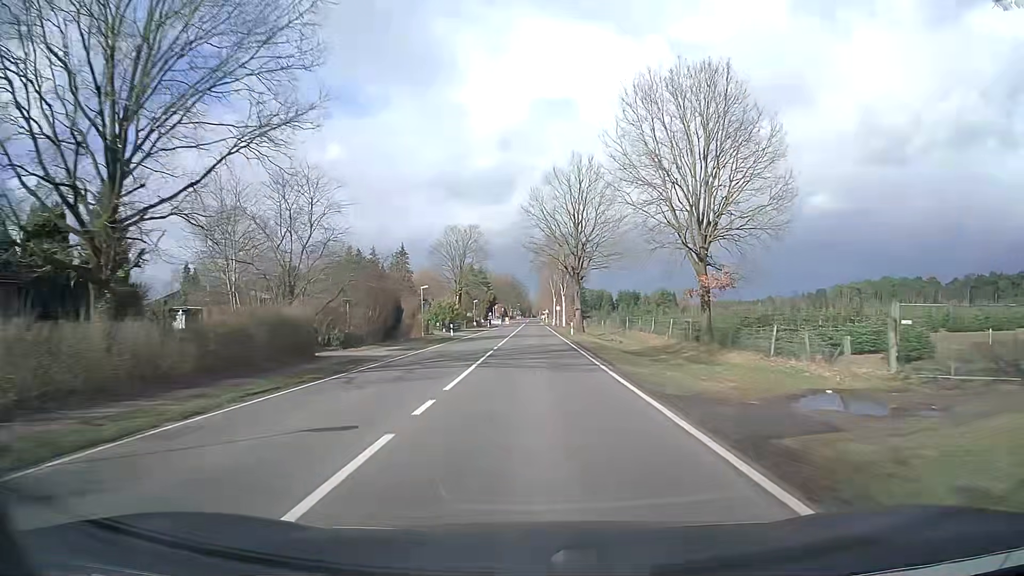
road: secondary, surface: asphalt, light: Day
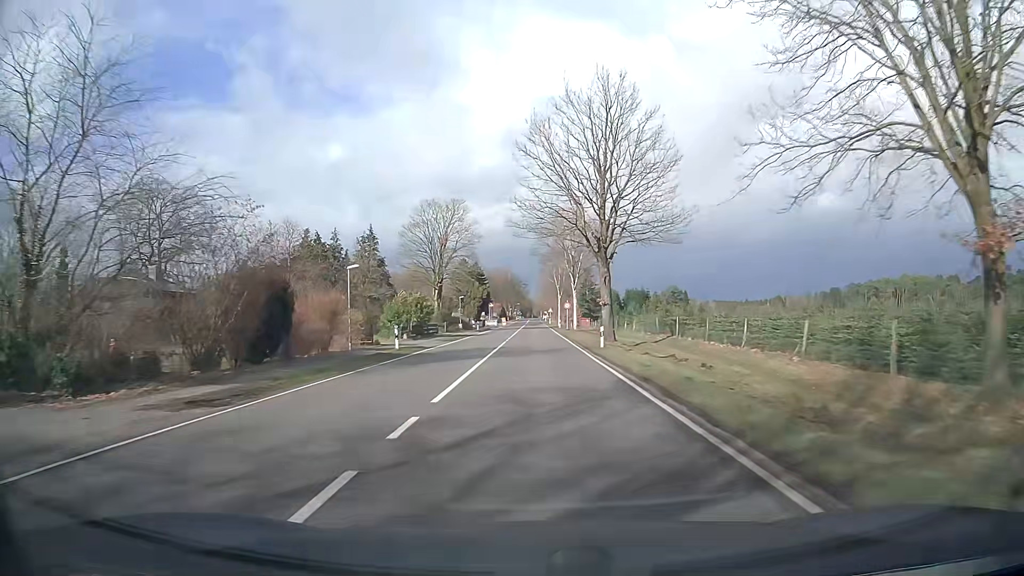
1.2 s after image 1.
(-0.1, +21.6) m; 0°
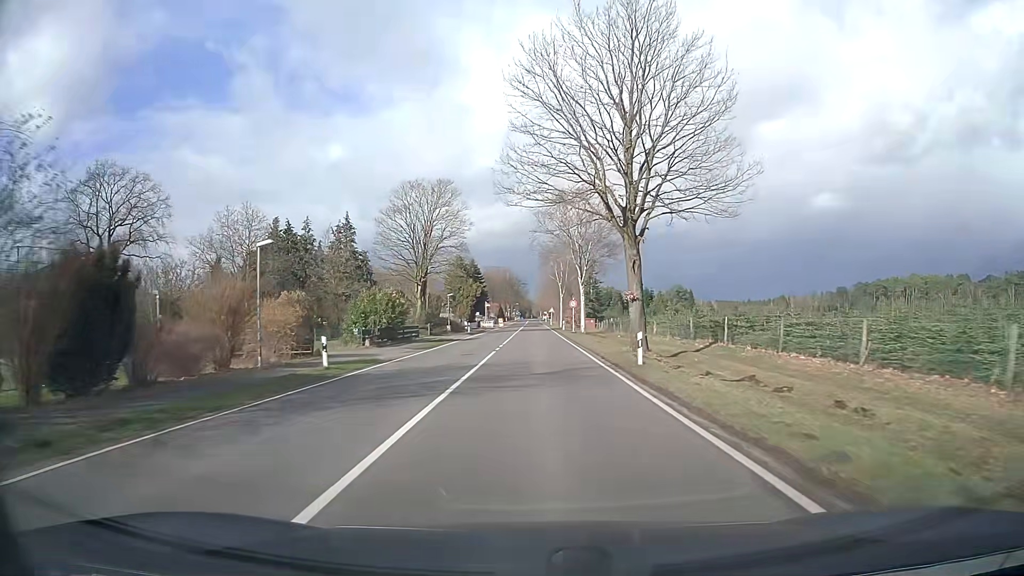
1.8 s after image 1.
(0.0, +10.8) m; 0°
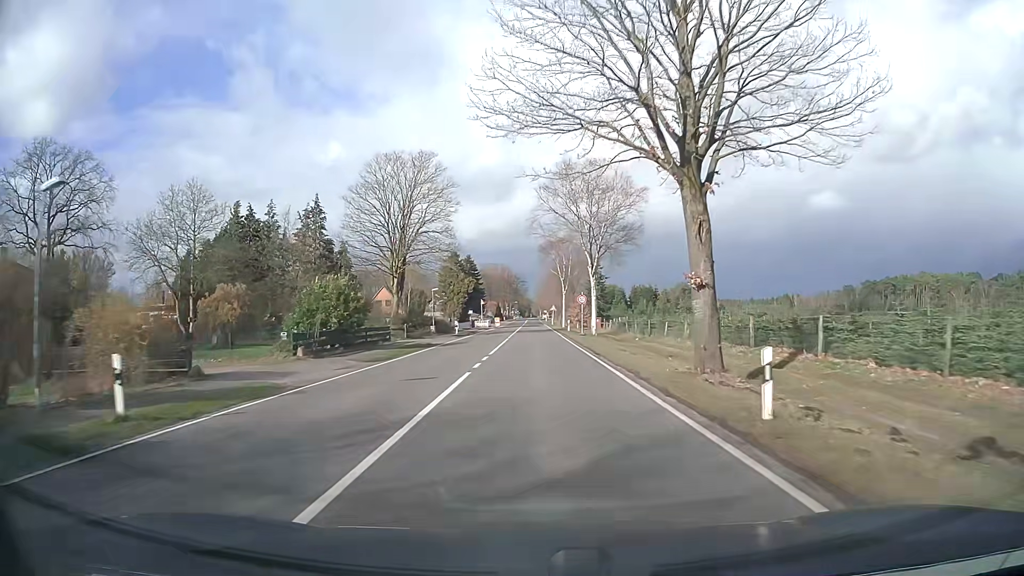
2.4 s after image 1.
(0.0, +10.8) m; 0°
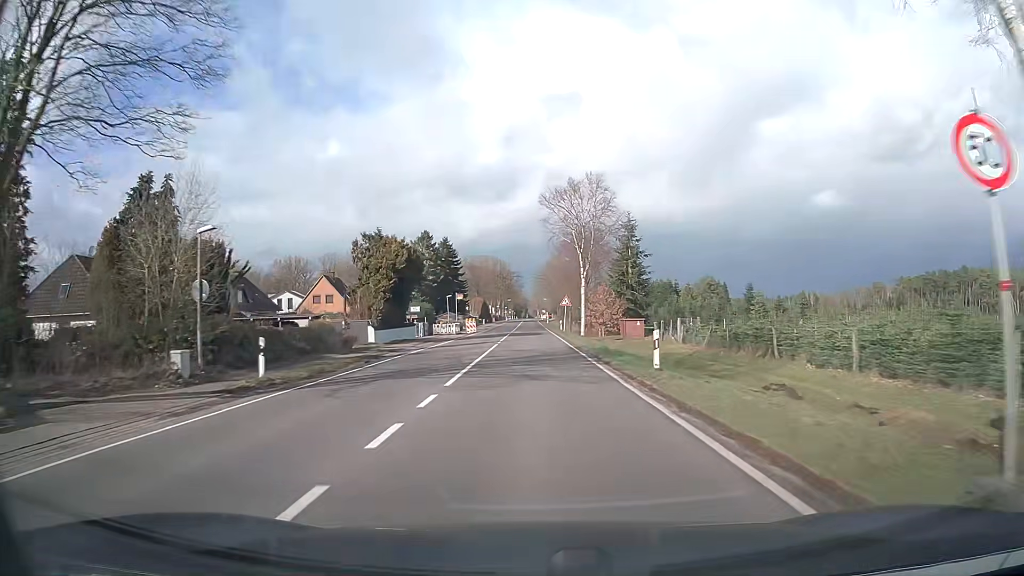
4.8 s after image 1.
(+0.1, +42.9) m; 0°
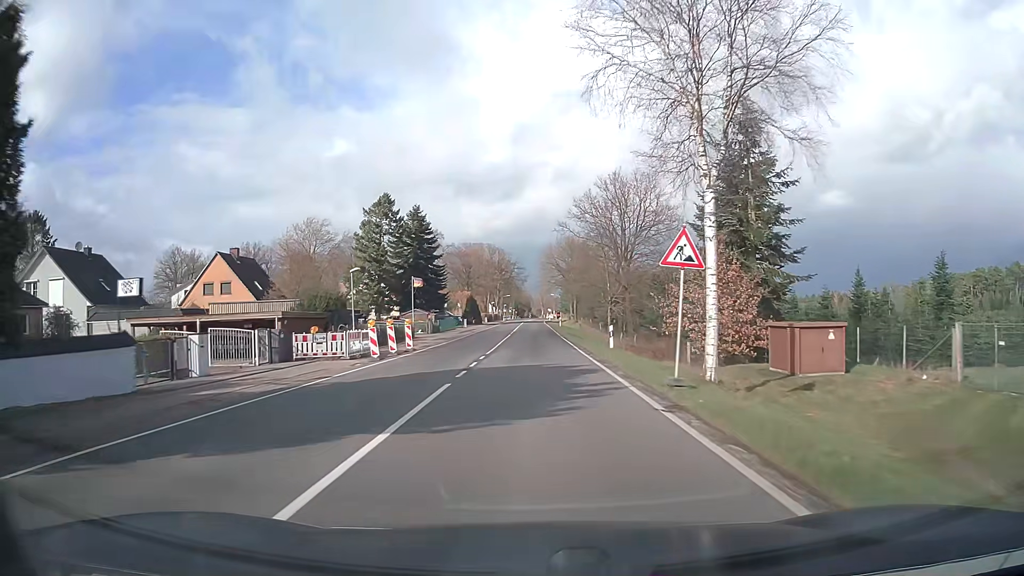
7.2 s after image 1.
(-0.1, +39.8) m; 0°
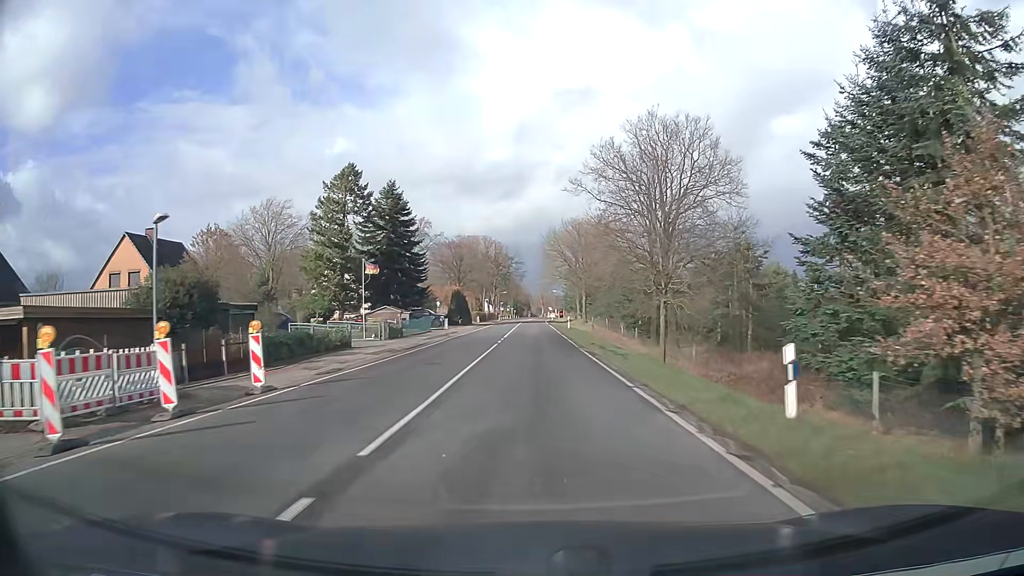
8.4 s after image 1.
(0.0, +18.3) m; 0°
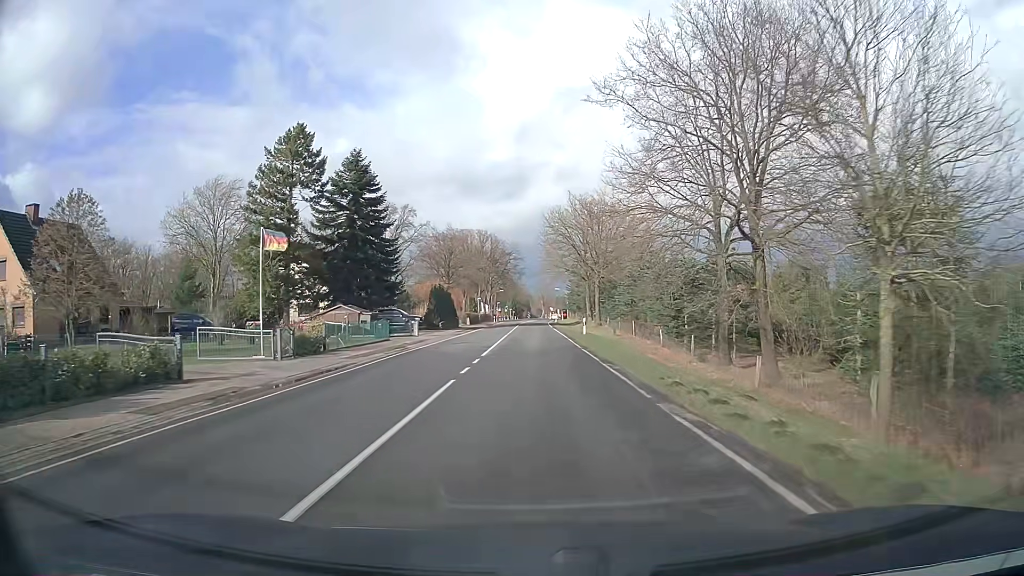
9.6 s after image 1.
(-0.1, +17.2) m; 0°
(0, +10) (0, +20) (0, +30) (0, +40) (0, +50) (0, +60) (0, +70) (0, +80) (+1, +90) (+1, +100) m
